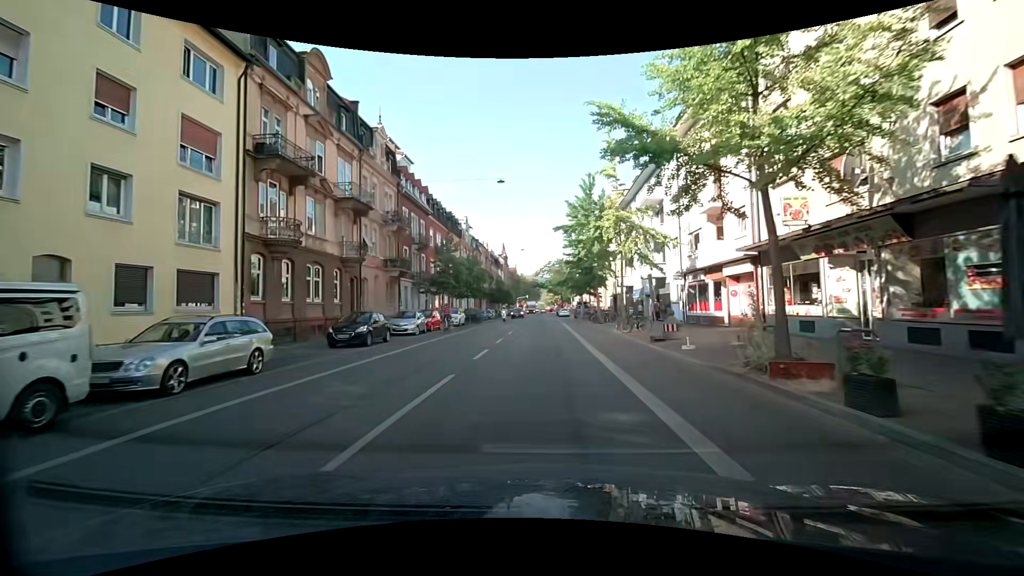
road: secondary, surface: asphalt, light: Day
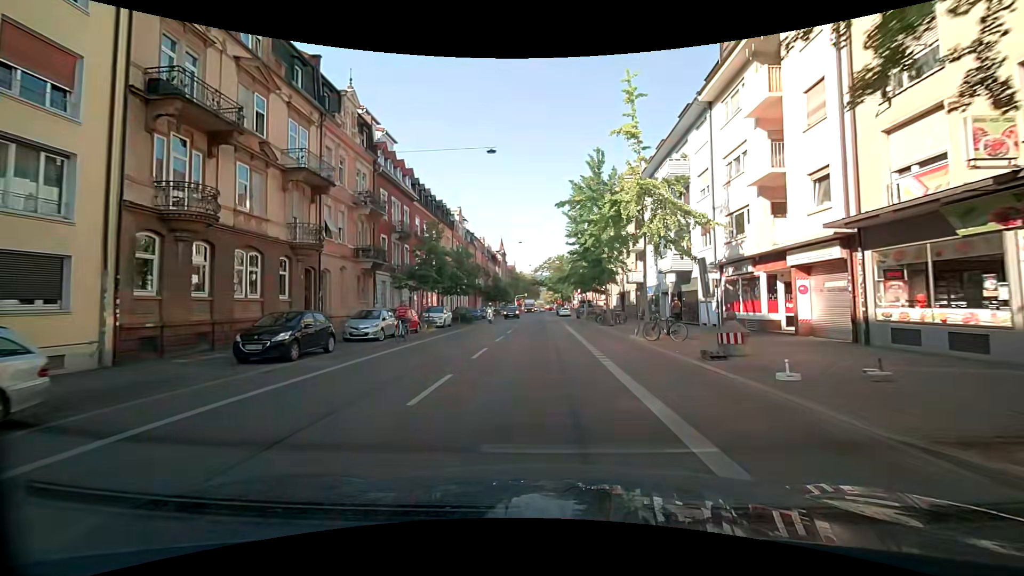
(0.0, +6.2) m; 0°
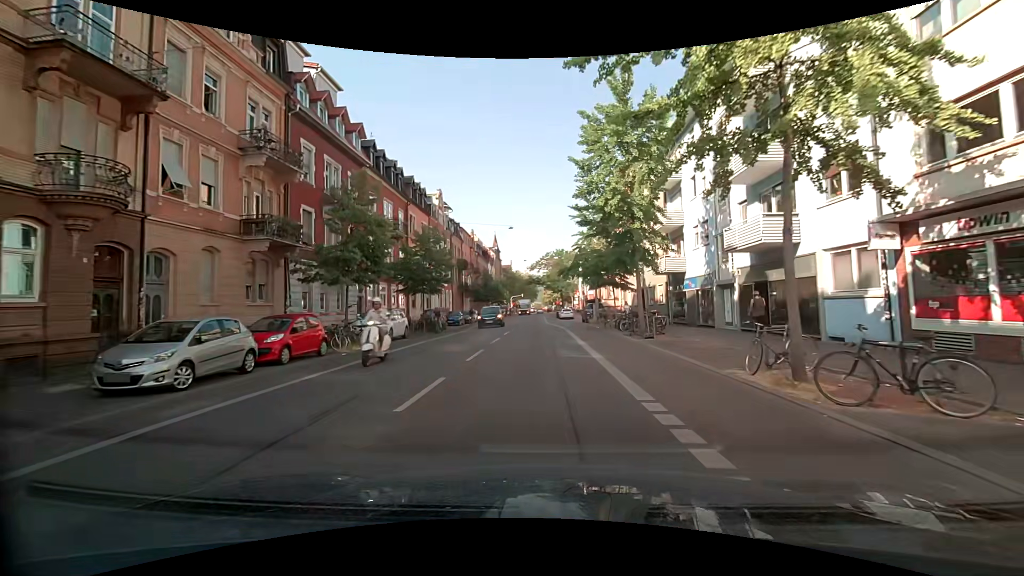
(0.0, +12.3) m; 0°
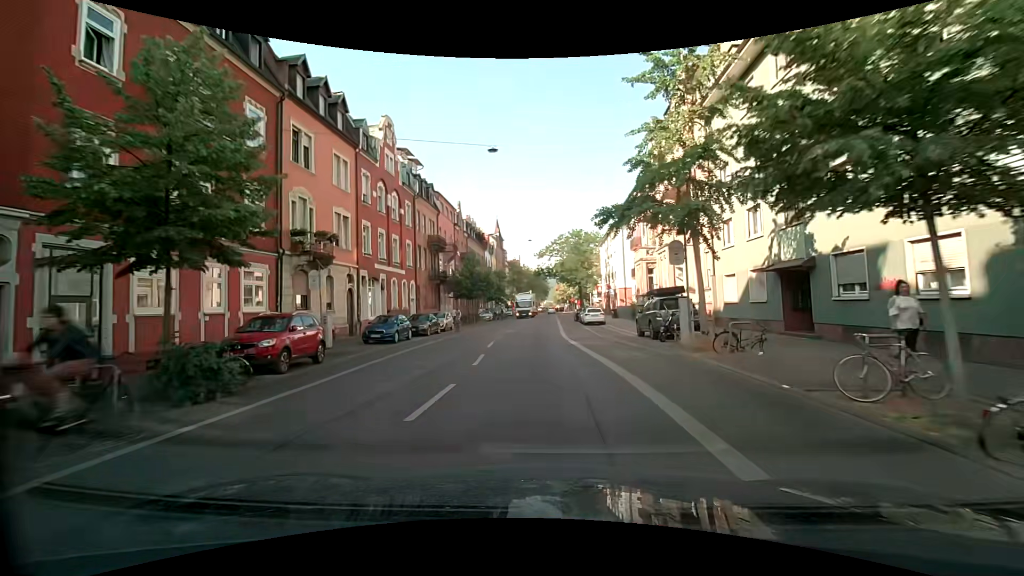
(-0.1, +24.3) m; -1°
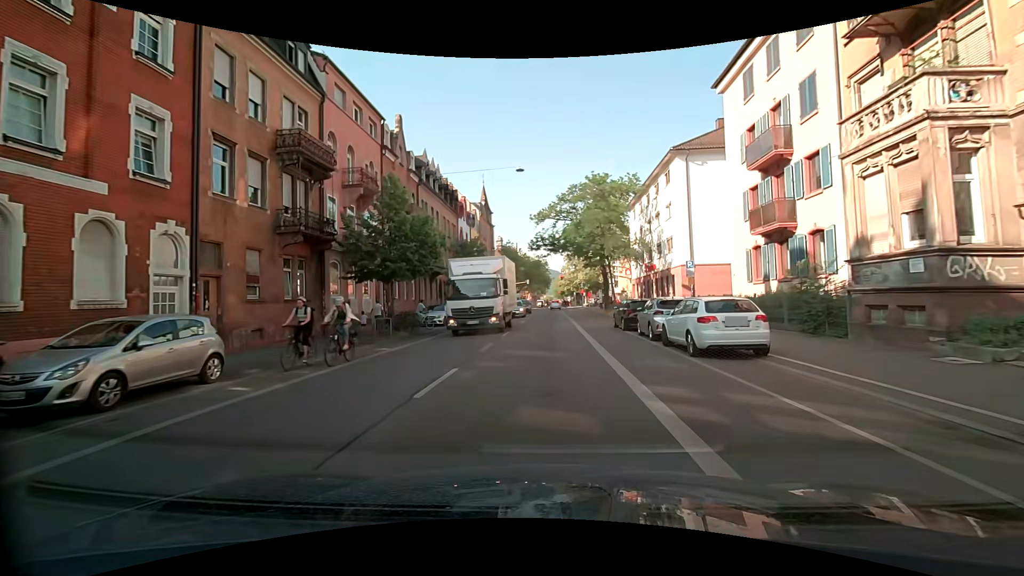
(-0.4, +28.9) m; +1°
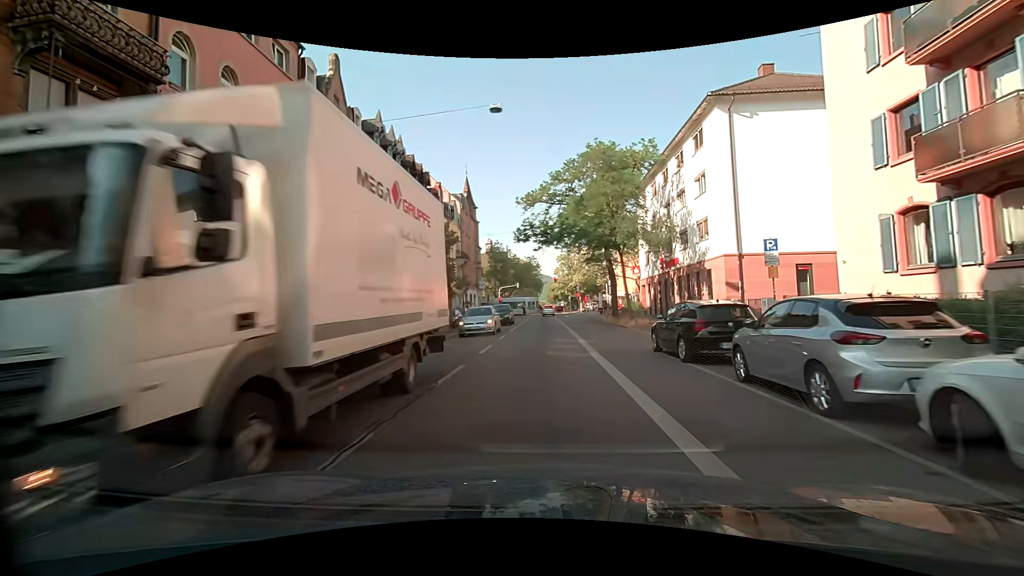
(-0.1, +10.5) m; 0°
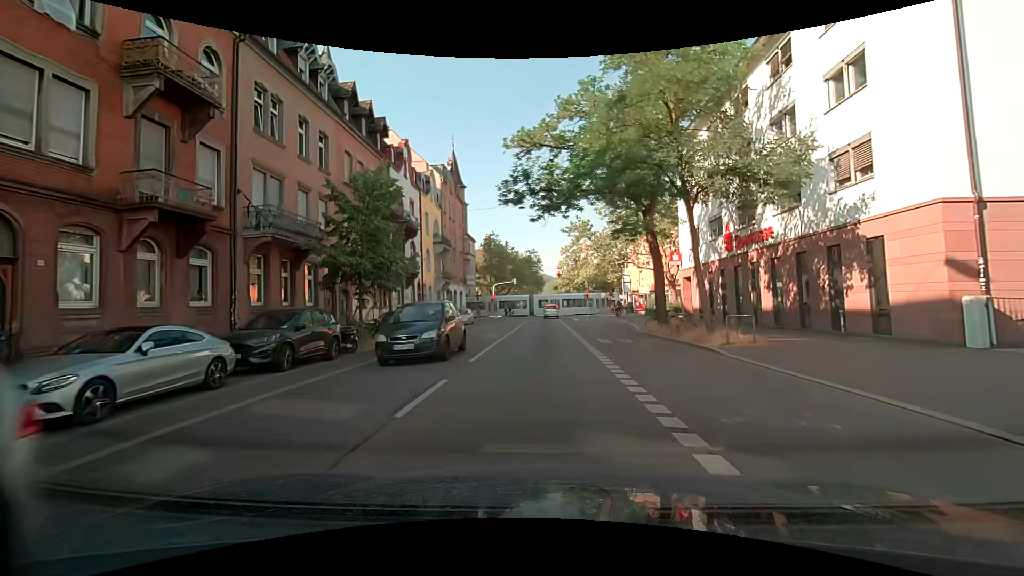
(-0.1, +14.2) m; 0°
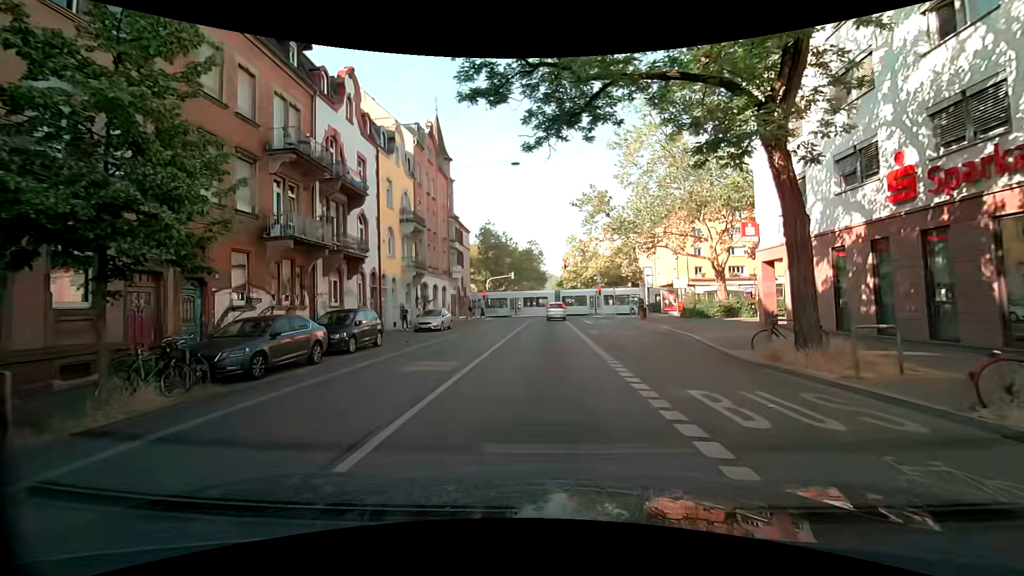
(-0.1, +12.3) m; -1°
